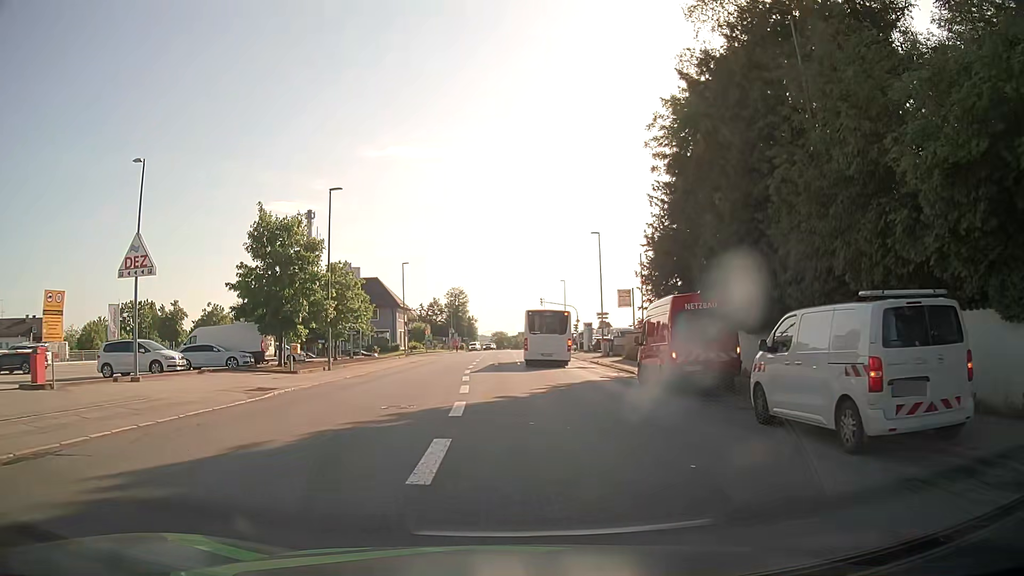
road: tertiary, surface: asphalt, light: Day
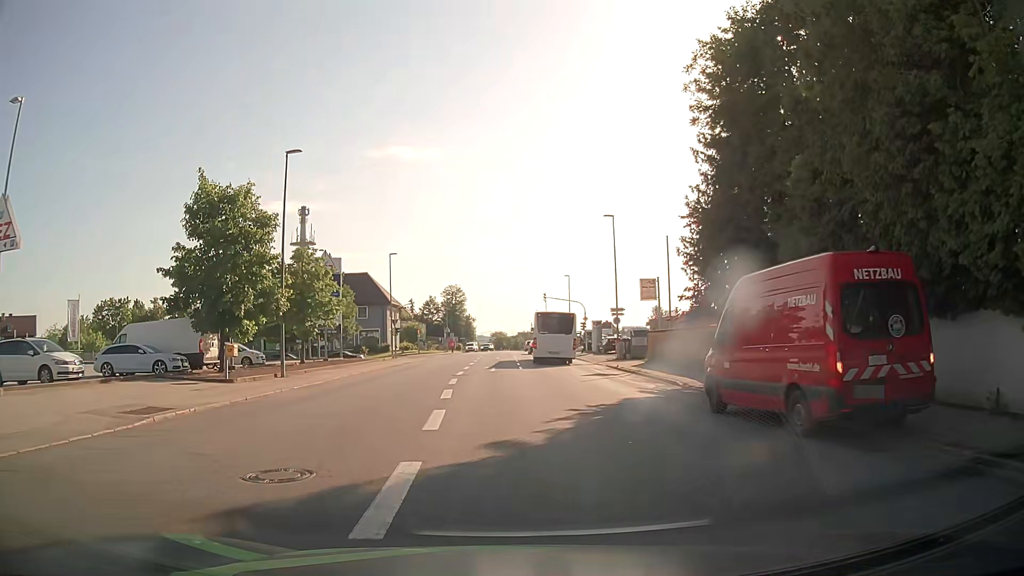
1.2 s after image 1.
(-0.1, +8.0) m; -1°
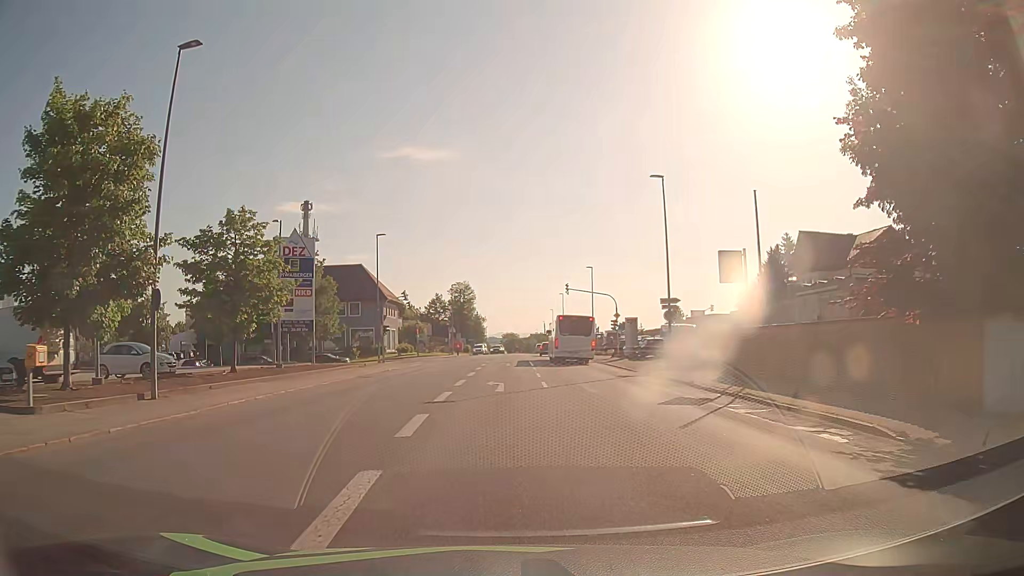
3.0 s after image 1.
(0.0, +12.6) m; -1°
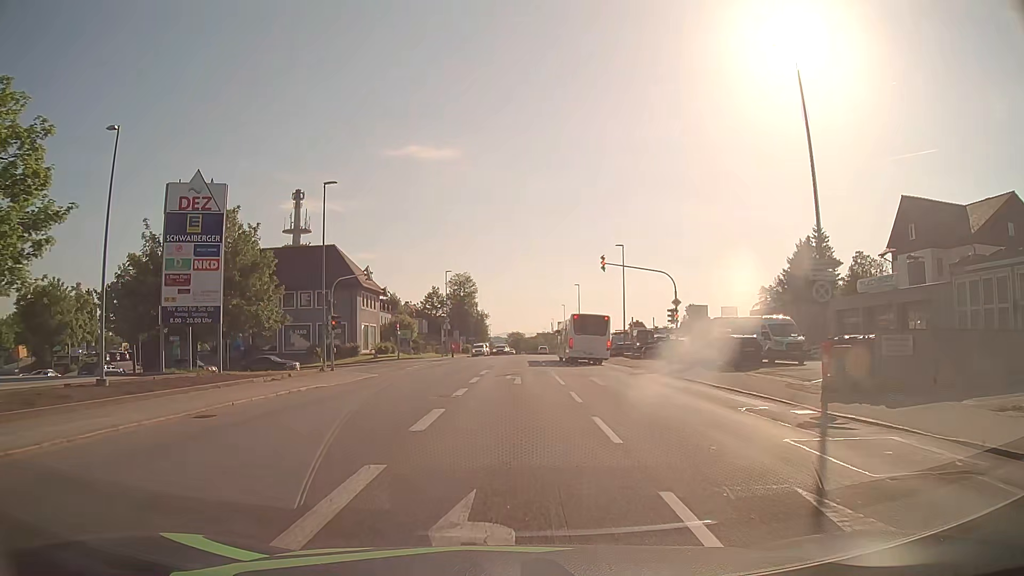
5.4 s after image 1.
(-0.1, +17.9) m; 0°
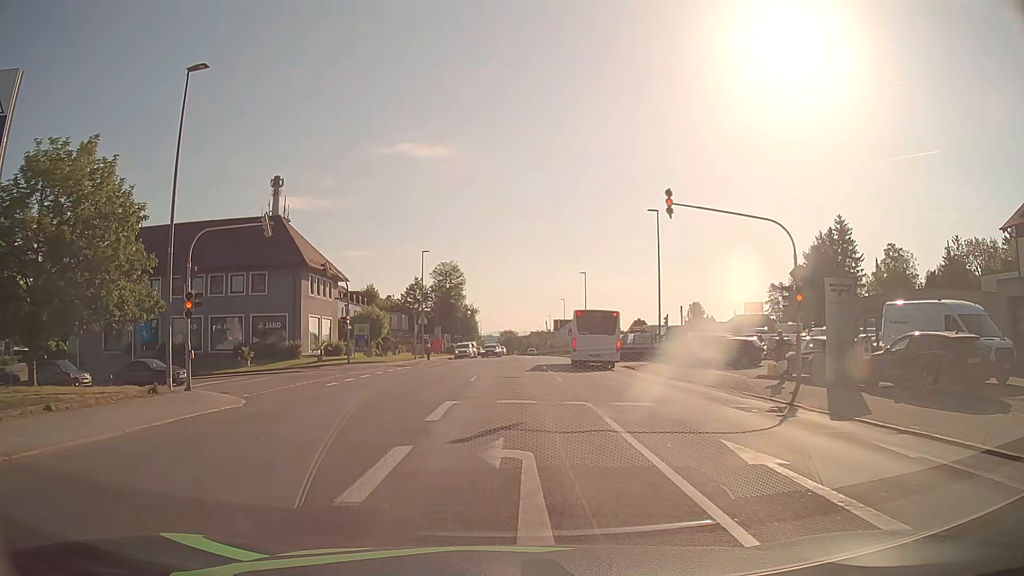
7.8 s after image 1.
(0.0, +16.7) m; 0°
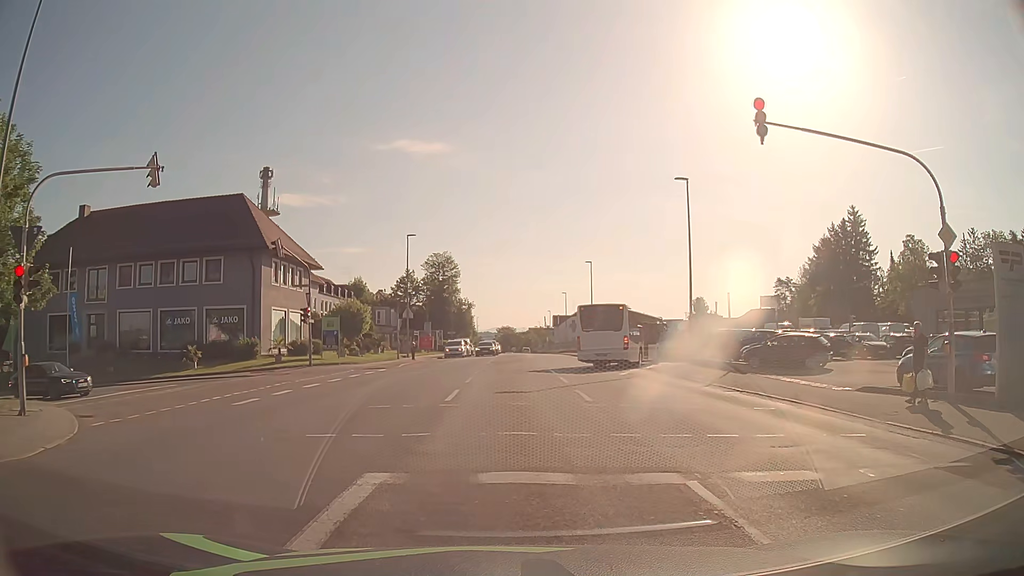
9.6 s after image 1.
(+0.1, +8.0) m; +1°
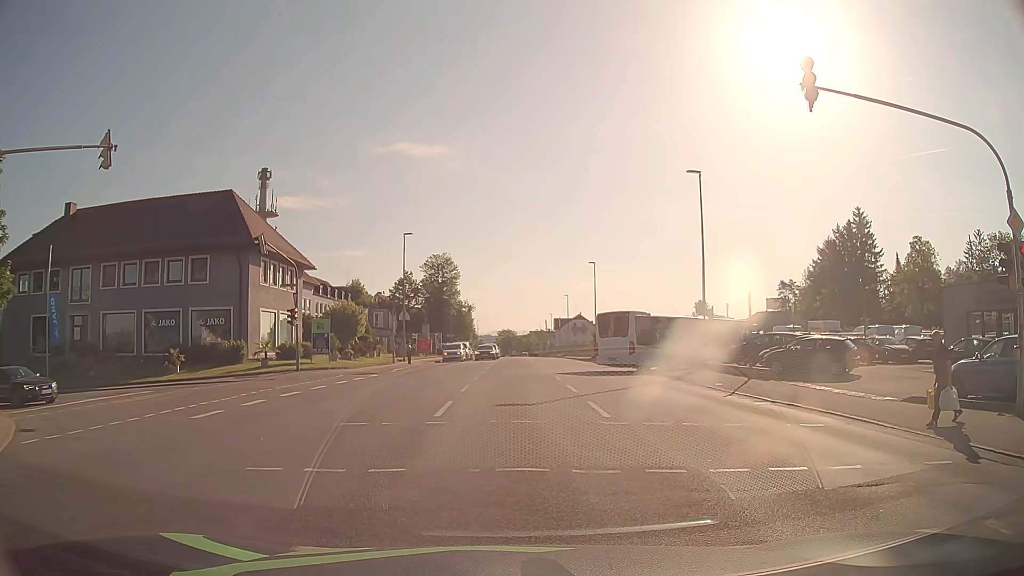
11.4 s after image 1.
(0.0, +2.2) m; 0°
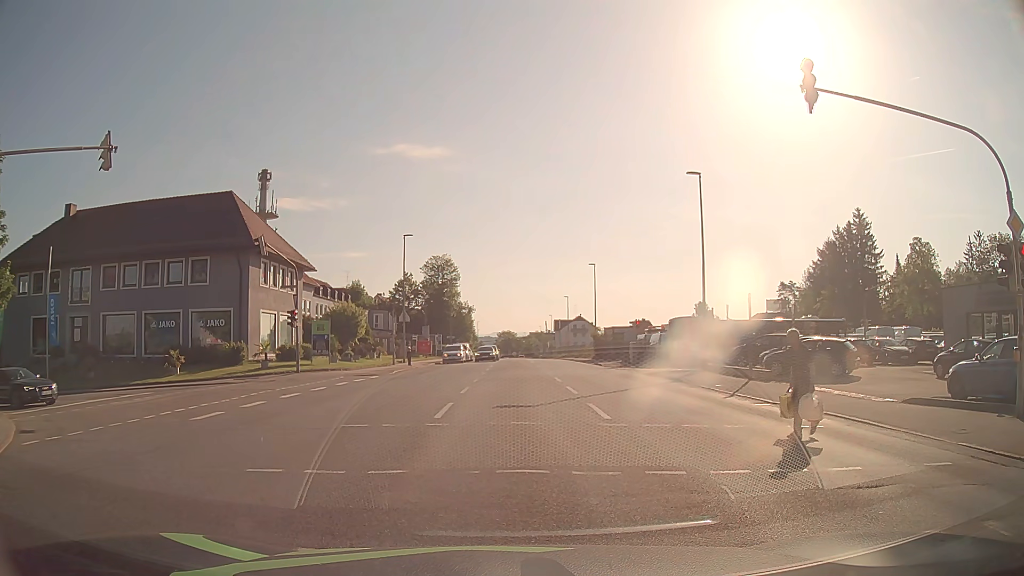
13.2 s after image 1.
(0.0, +0.1) m; 0°
